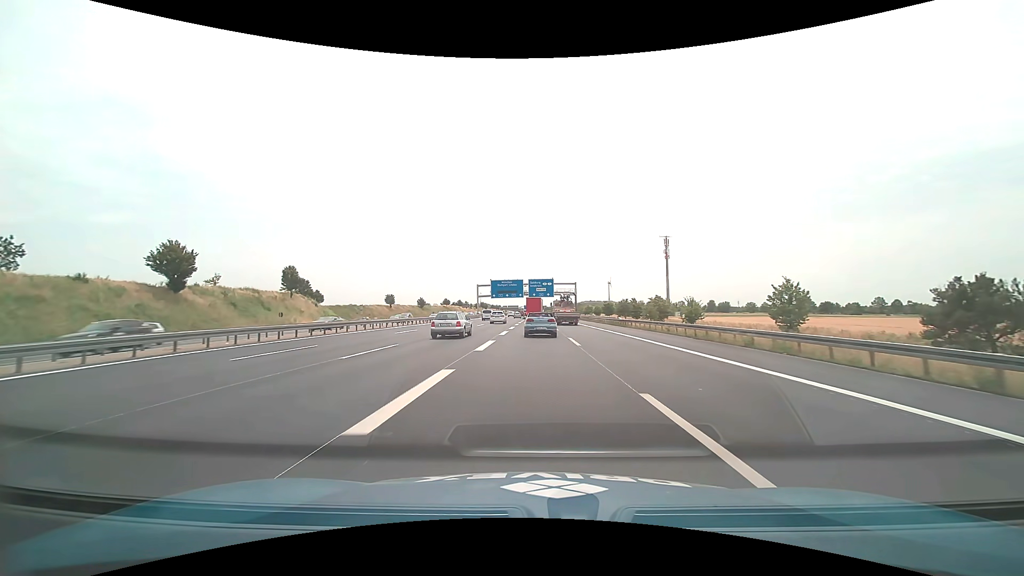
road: motorway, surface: asphalt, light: Day
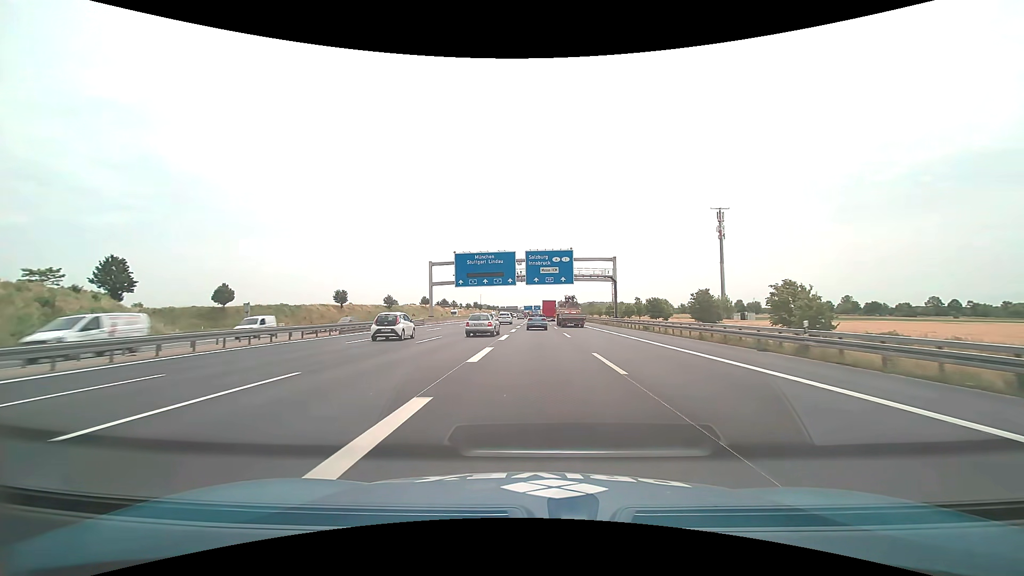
(0.0, +63.6) m; 0°
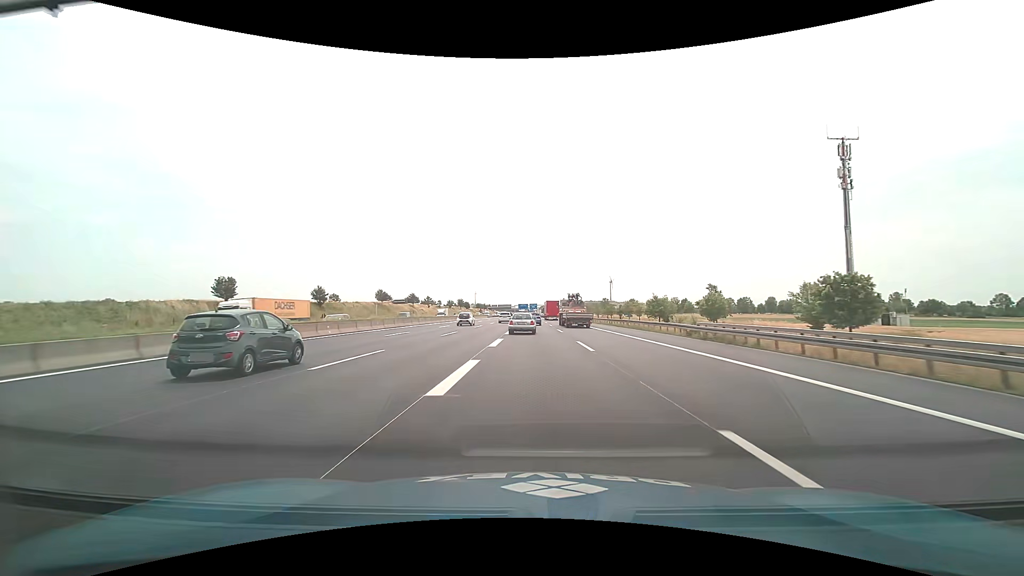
(0.0, +66.0) m; 0°
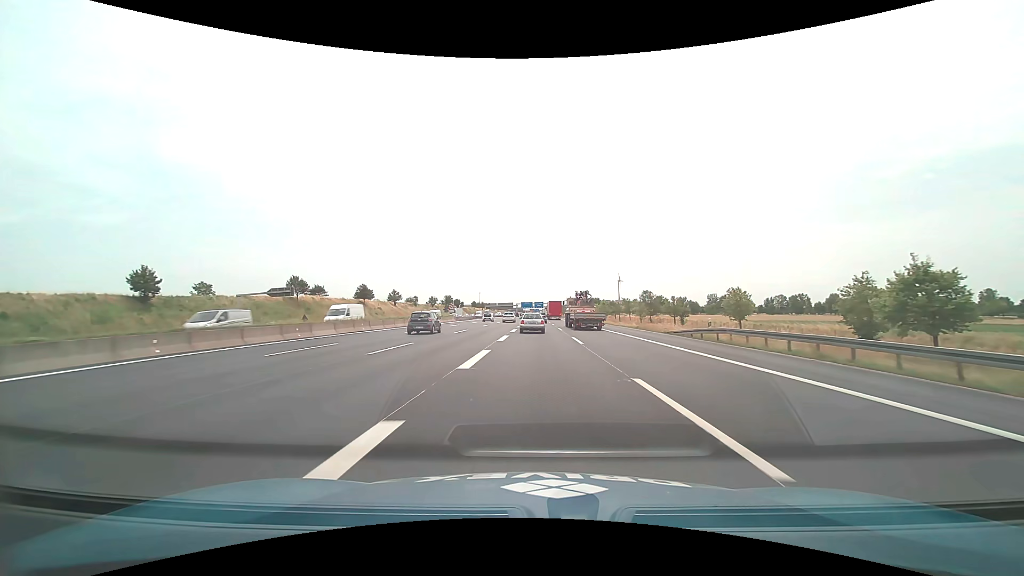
(0.0, +68.2) m; -1°
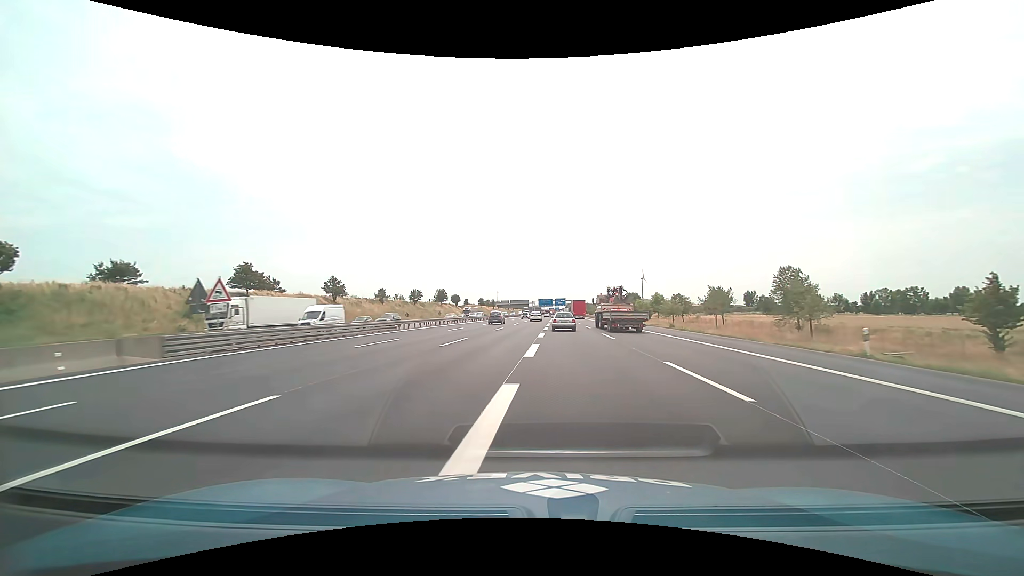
(-0.2, +68.8) m; -2°
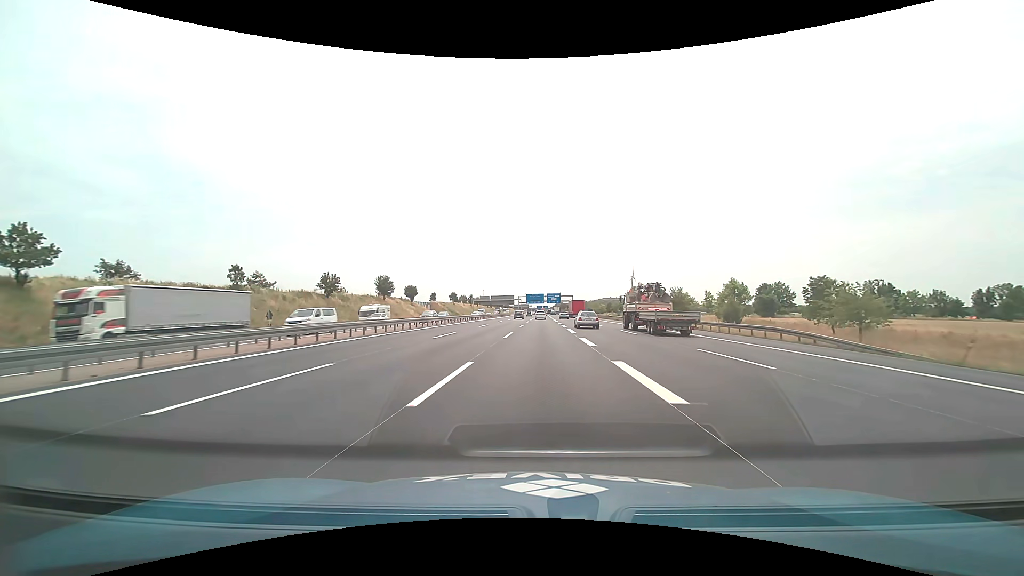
(-0.2, +67.4) m; +1°
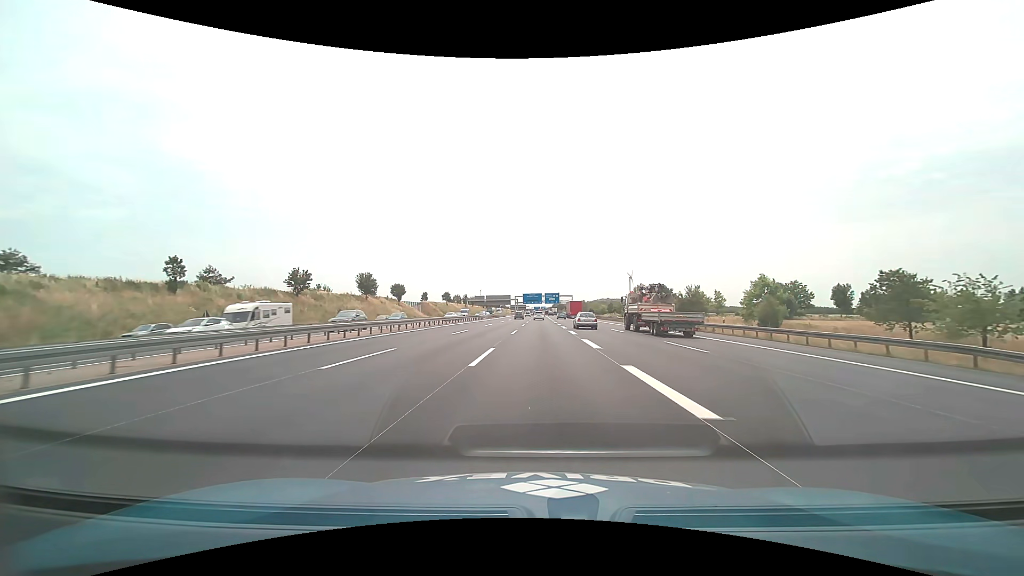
(0.0, +12.9) m; 0°
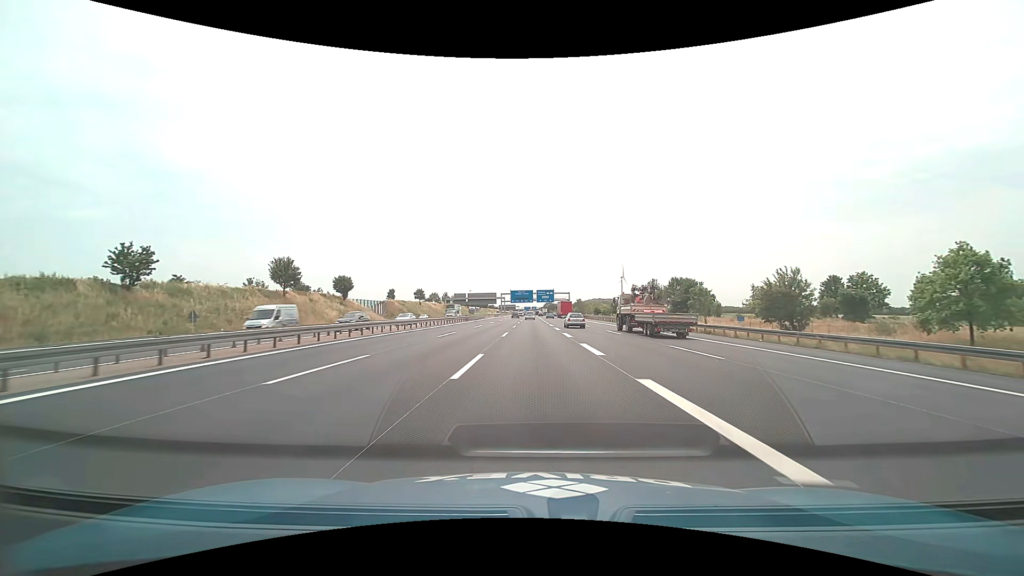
(+0.4, +38.3) m; +1°
(0, +10) (0, +20) (0, +30) (0, +40) (0, +50) (0, +60) (0, +70) (0, +80) (0, +90) (0, +100) m
